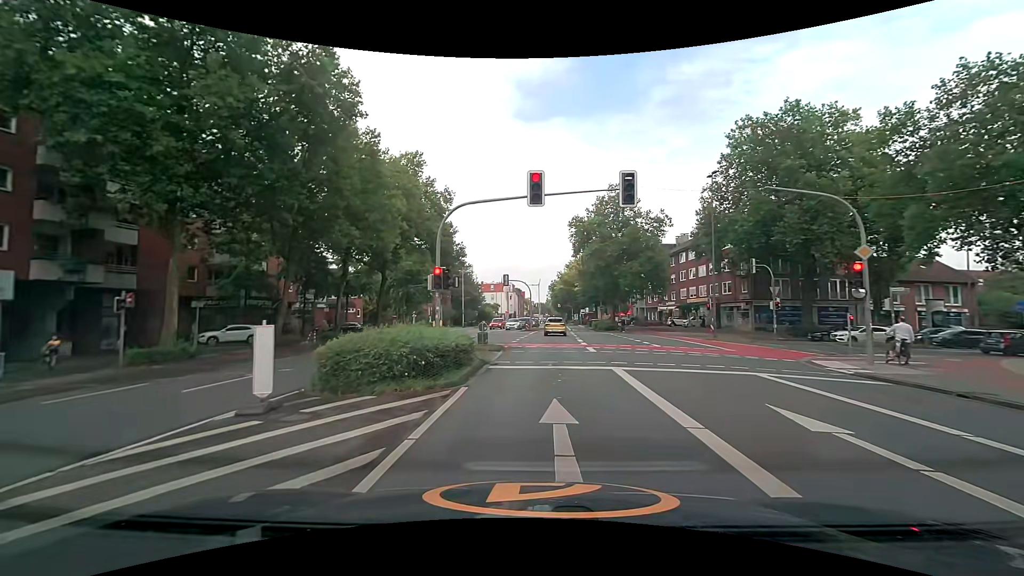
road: secondary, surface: asphalt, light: Day
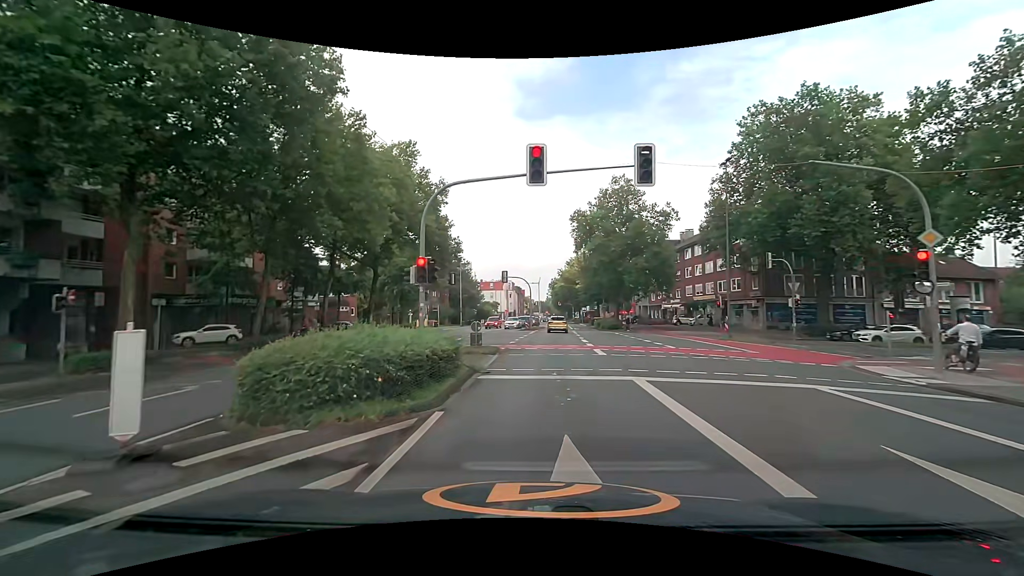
(+0.1, +2.6) m; +2°
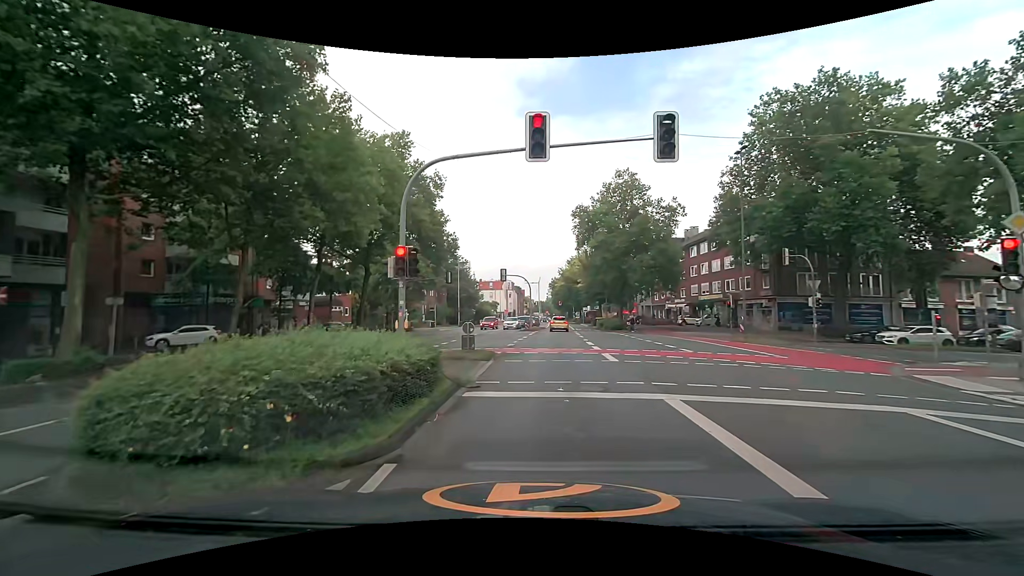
(0.0, +2.4) m; +1°
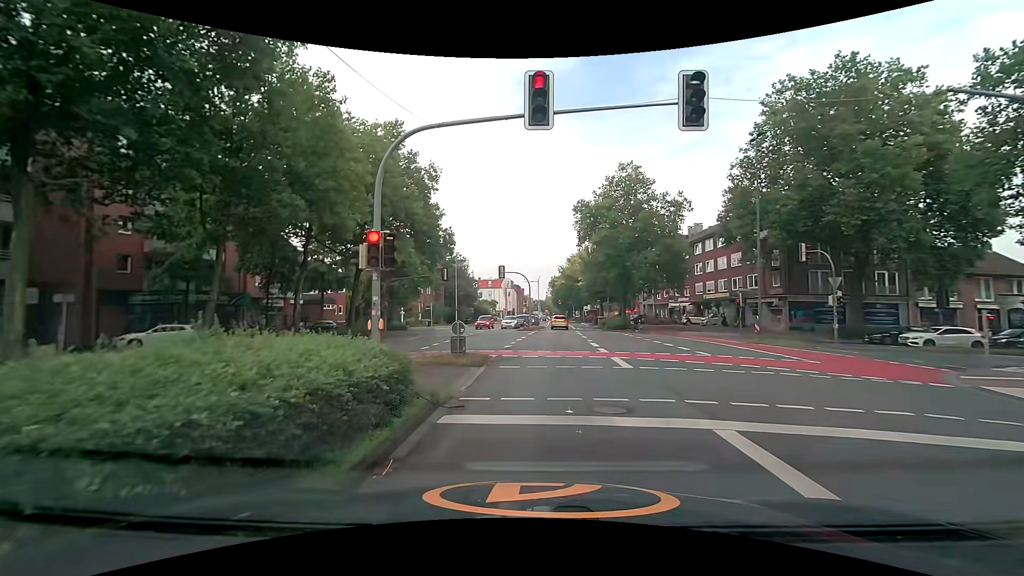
(-0.1, +2.1) m; -1°
